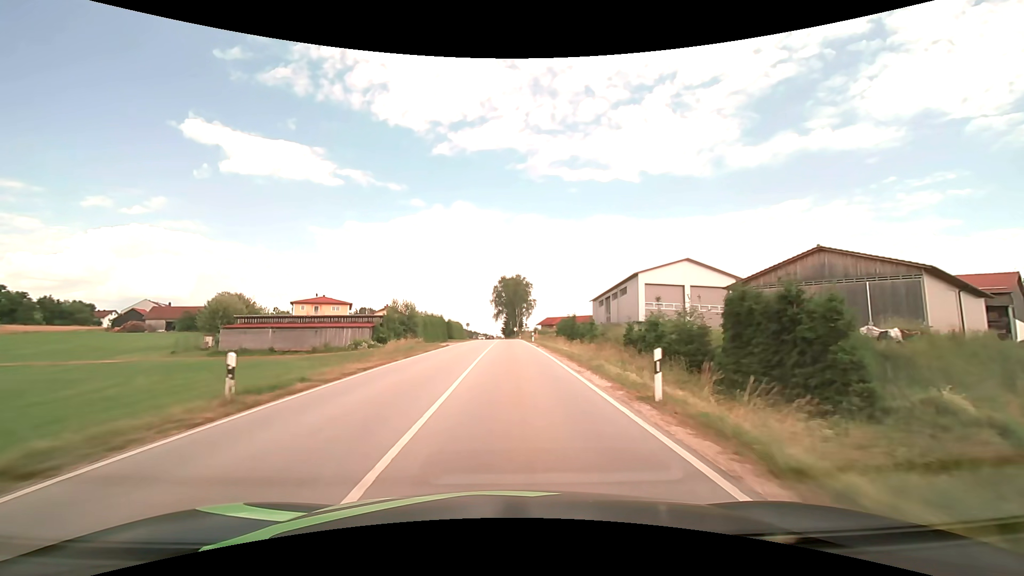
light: Day
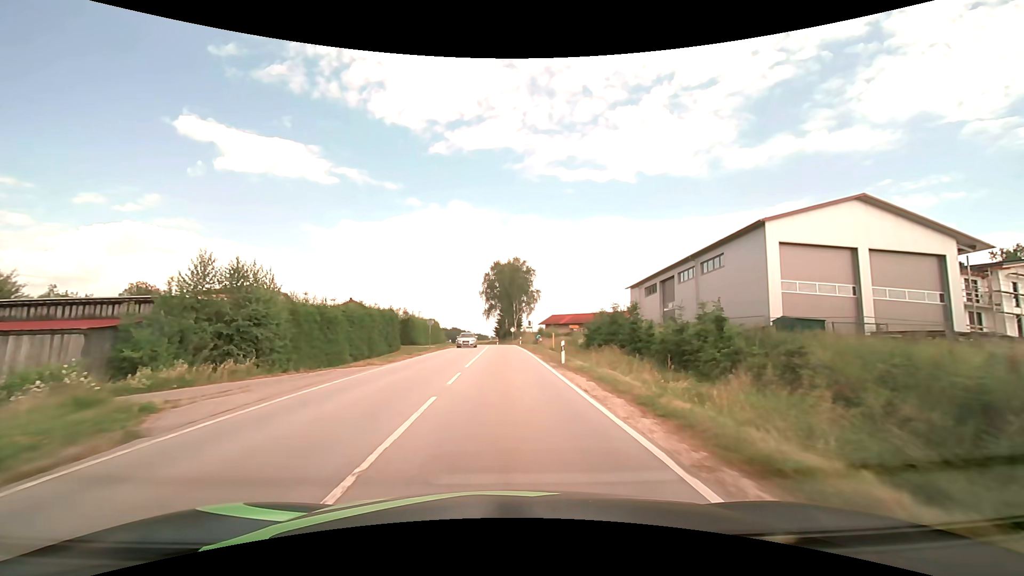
(+0.2, +33.4) m; +1°
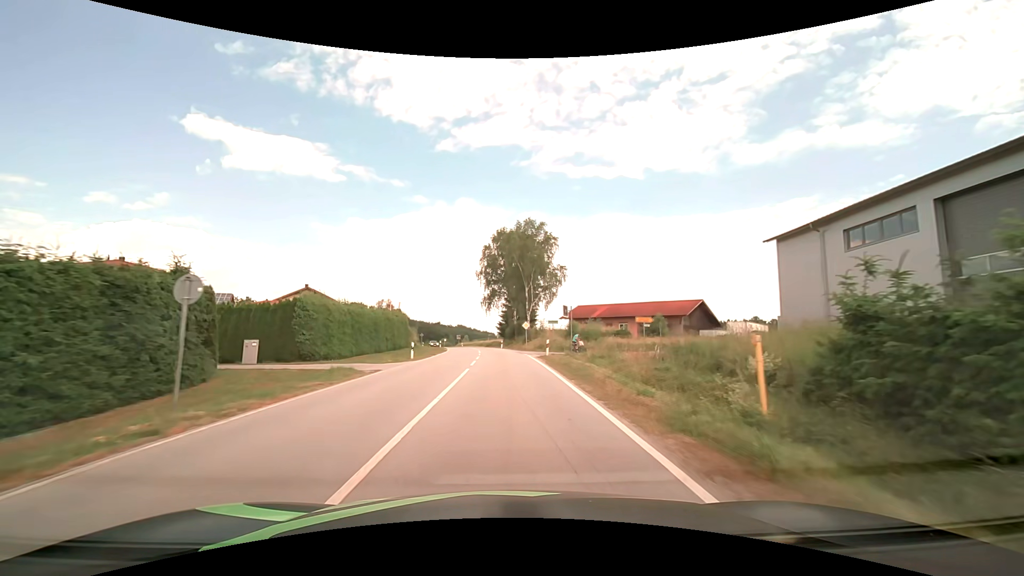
(-0.2, +33.7) m; -1°
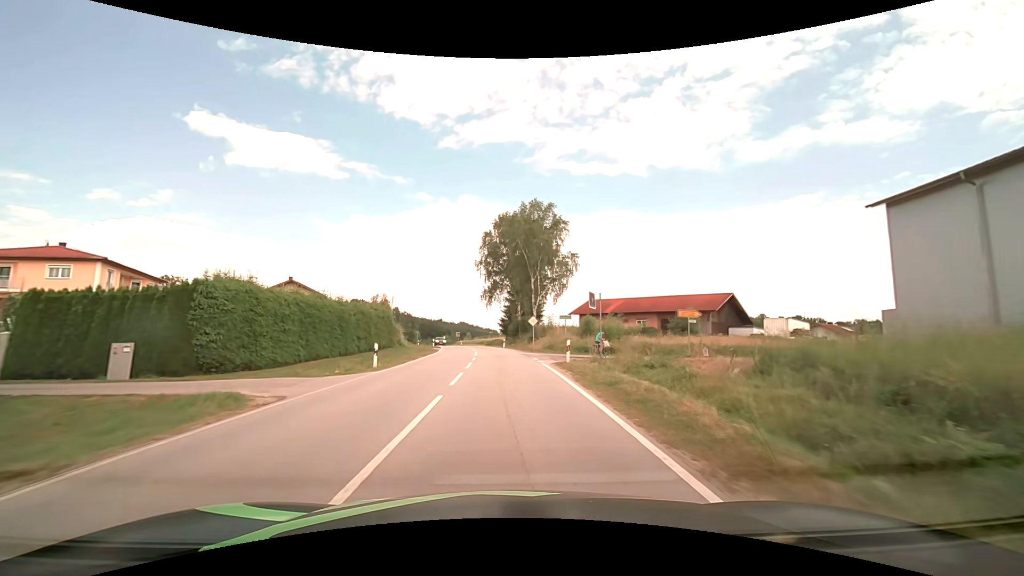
(0.0, +8.7) m; 0°
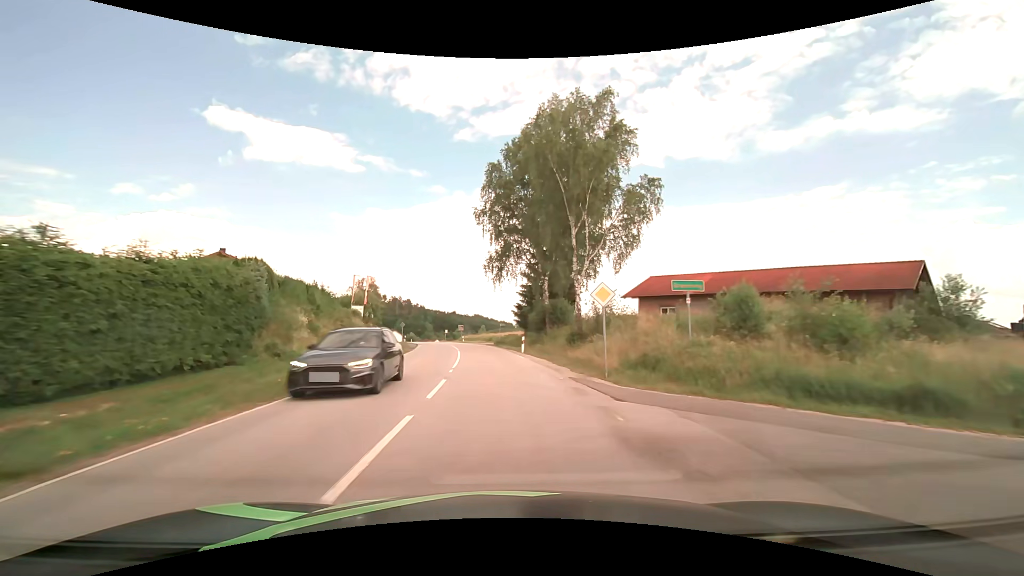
(-0.3, +26.8) m; -2°
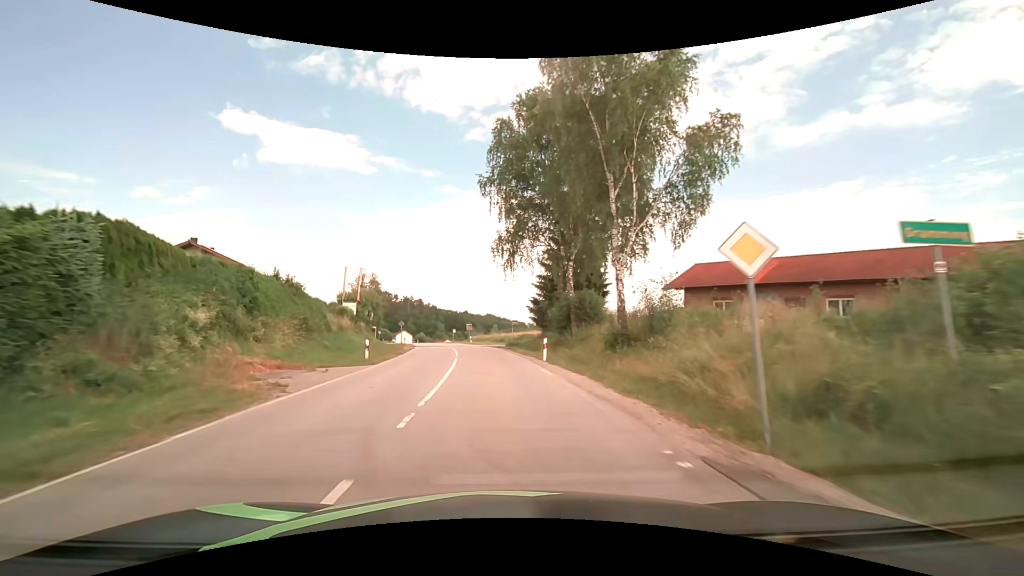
(-0.1, +9.1) m; -1°
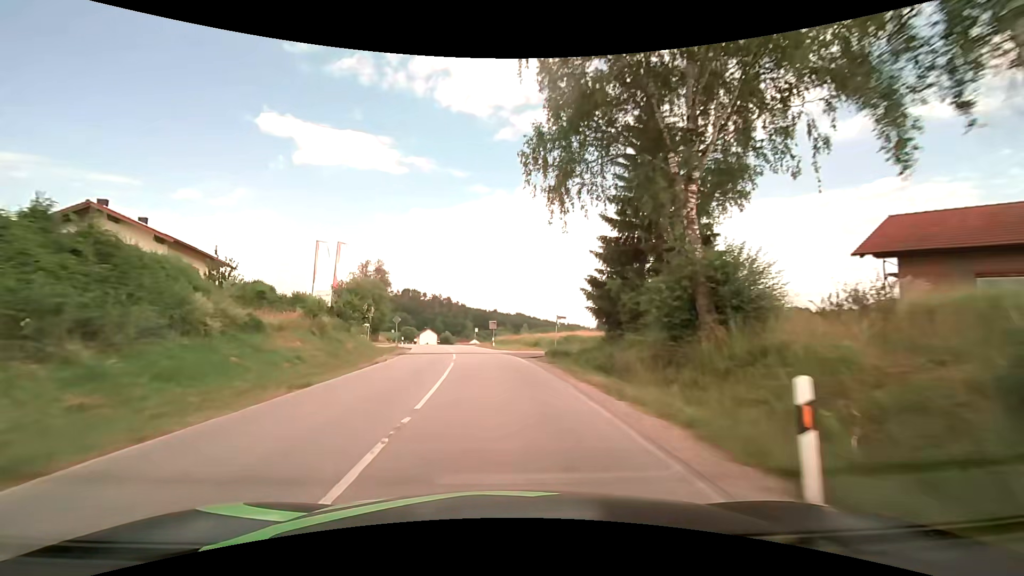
(-0.5, +18.3) m; -3°
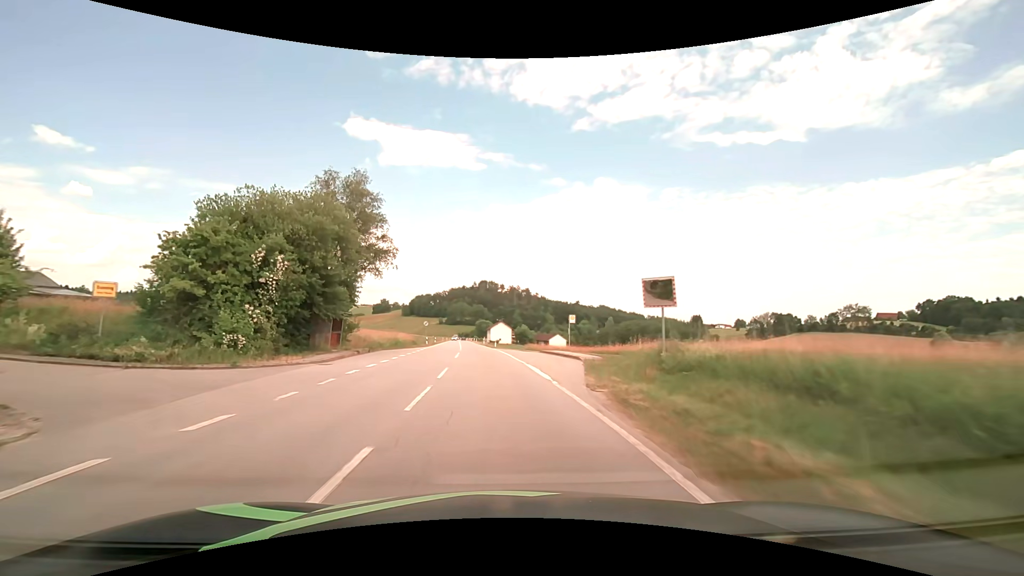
(-3.8, +46.9) m; -9°
(0, +10) (-1, +20) (-1, +30) (-2, +40) (-3, +50) (-4, +60) (-5, +70) (-6, +80) (-7, +90) (-8, +100) m
